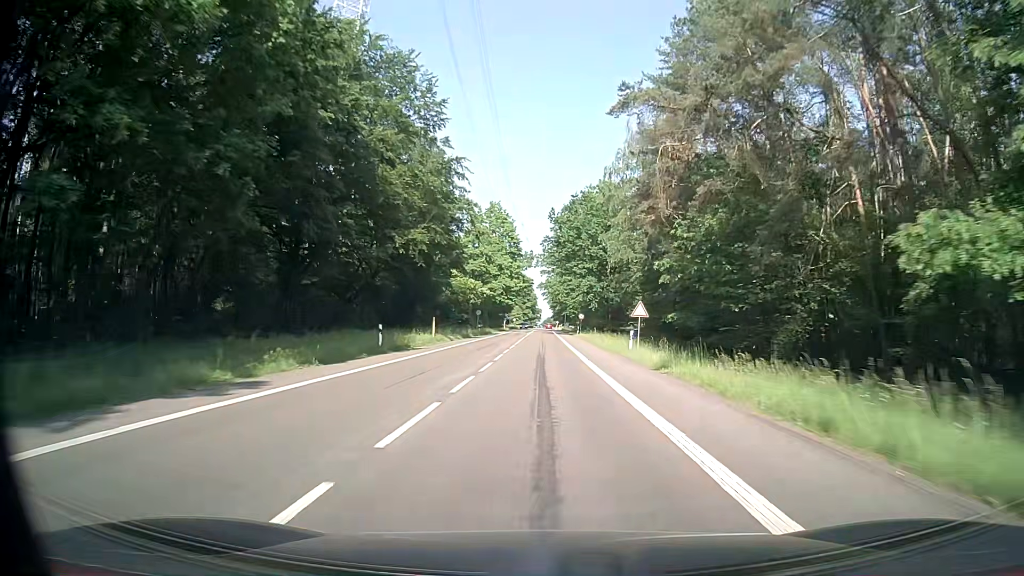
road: secondary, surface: asphalt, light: Day
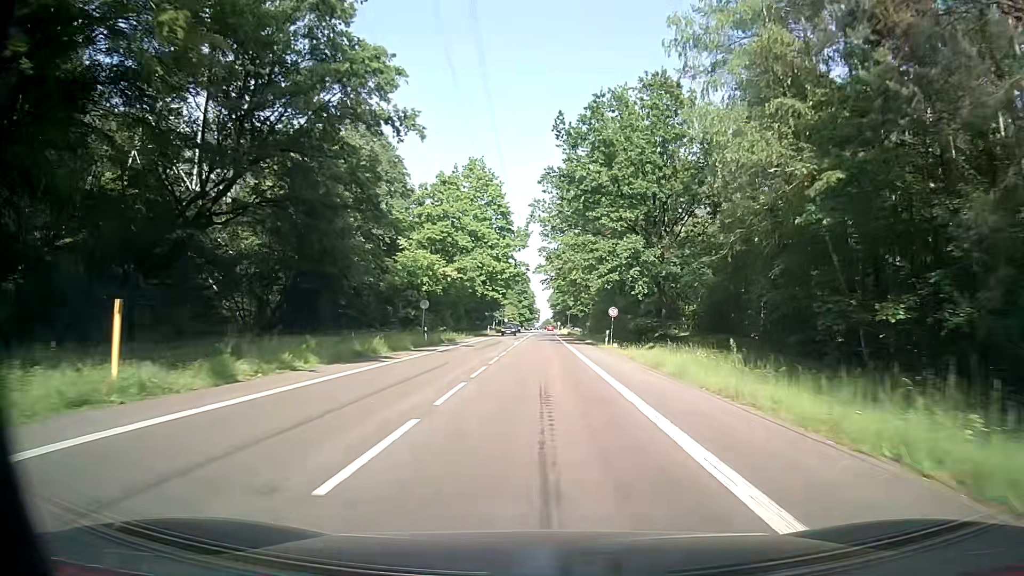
(+0.1, +37.0) m; 0°
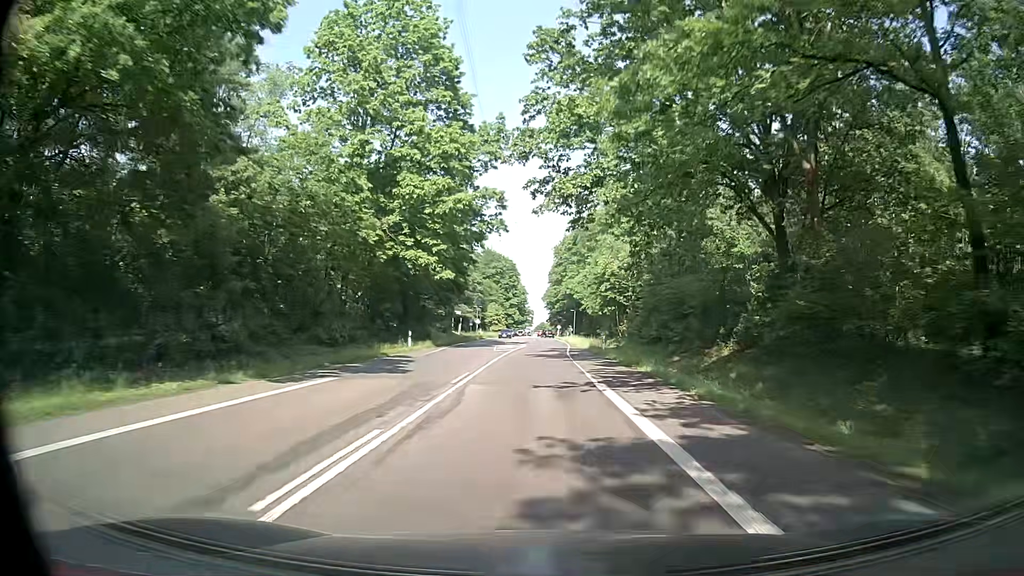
(+0.4, +54.8) m; 0°
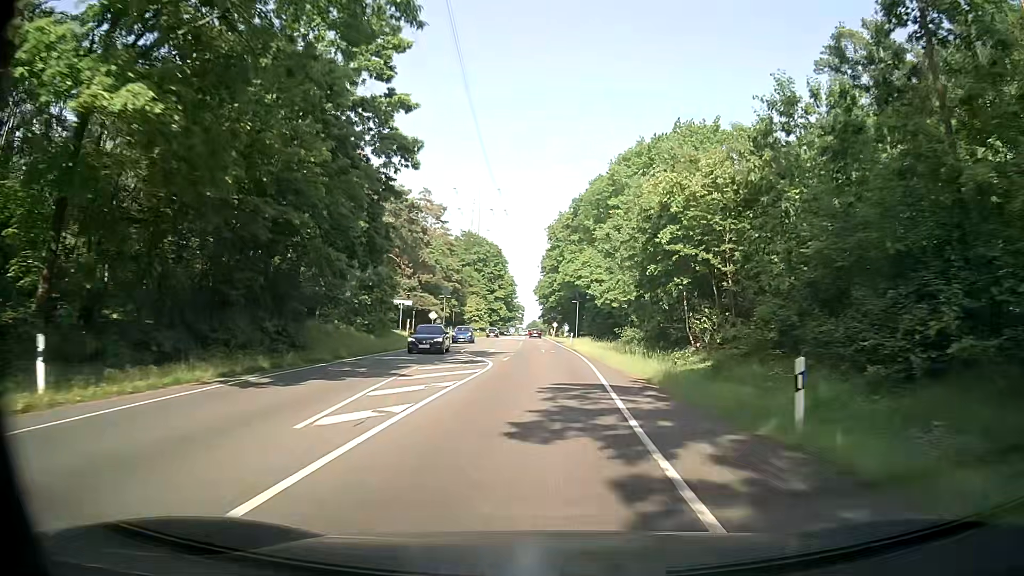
(+0.3, +32.3) m; +1°
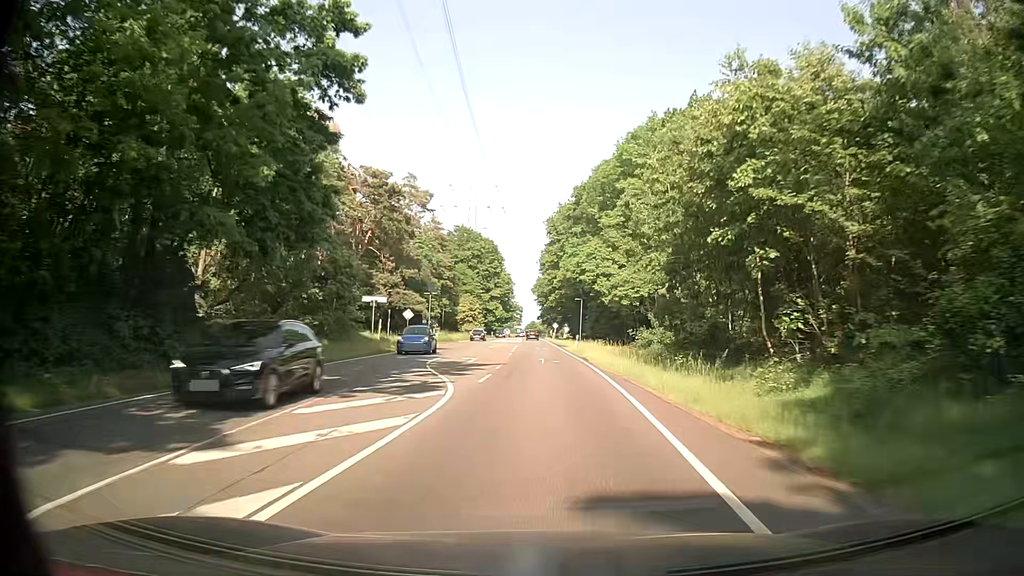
(+0.1, +10.8) m; 0°
(0, +10) (0, +20) (0, +30) (0, +40) (0, +50) (-1, +60) (-1, +70) (-1, +80) (-1, +90) (-1, +100) m
